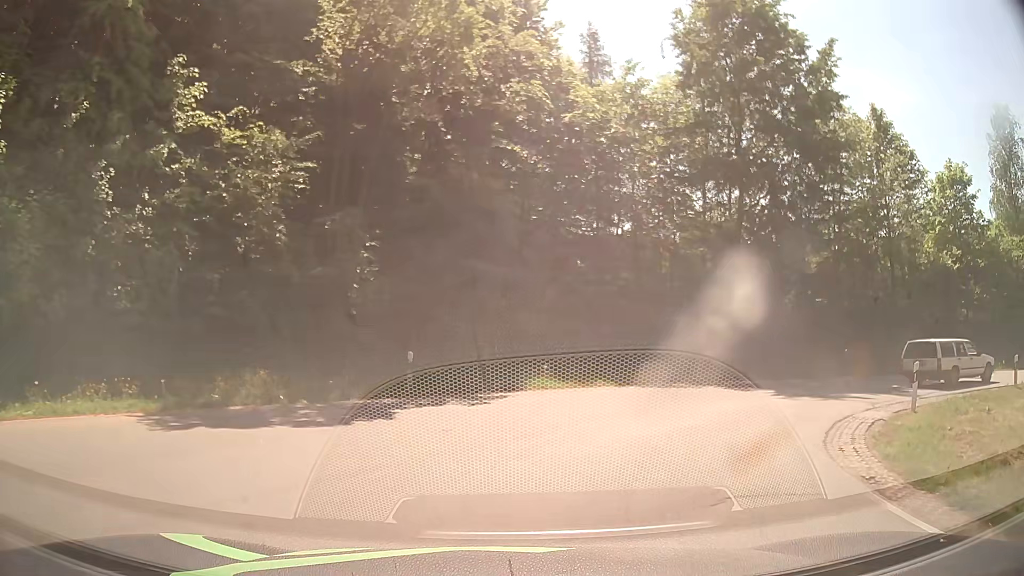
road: tertiary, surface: asphalt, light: Day
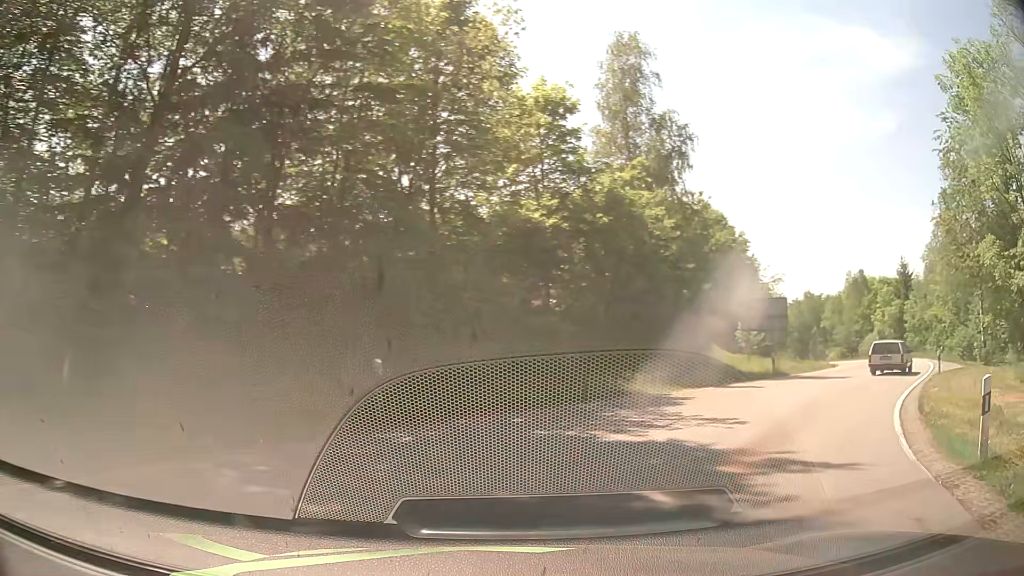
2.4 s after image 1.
(+5.8, +15.5) m; +47°
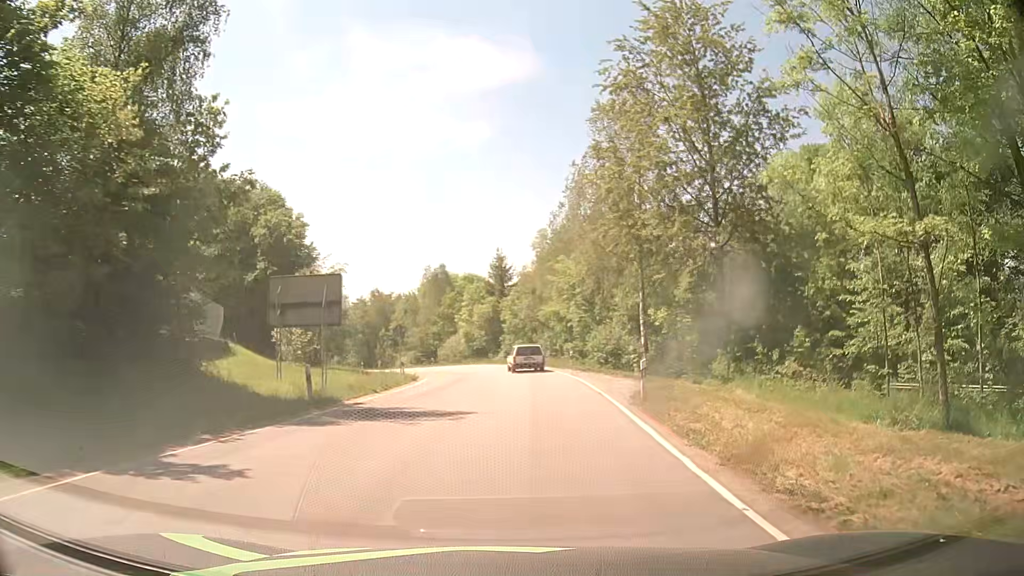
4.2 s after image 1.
(+5.2, +13.1) m; +37°
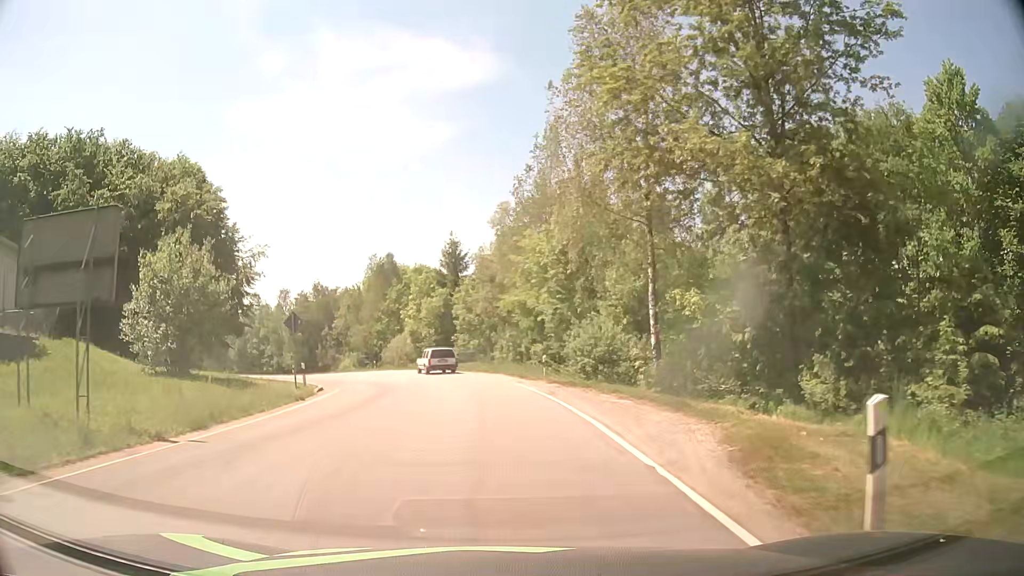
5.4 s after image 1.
(+0.7, +12.2) m; +4°
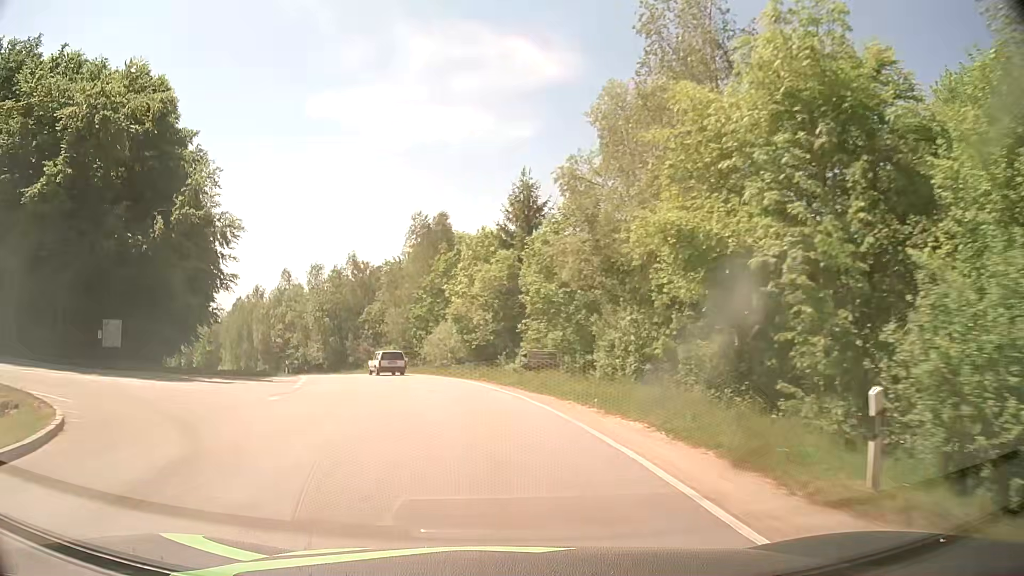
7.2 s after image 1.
(-1.0, +22.5) m; -6°
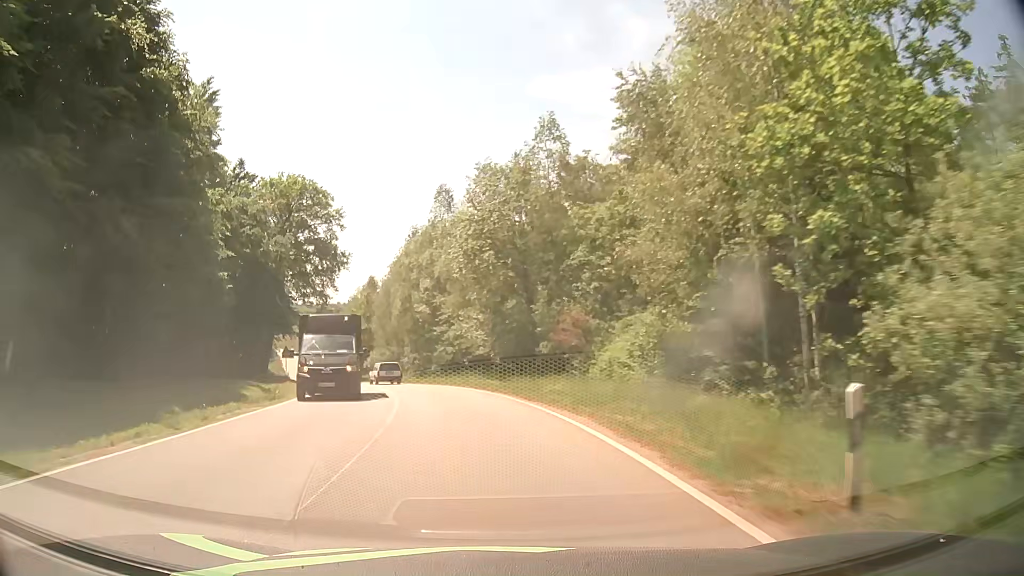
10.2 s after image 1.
(-7.4, +42.4) m; -20°
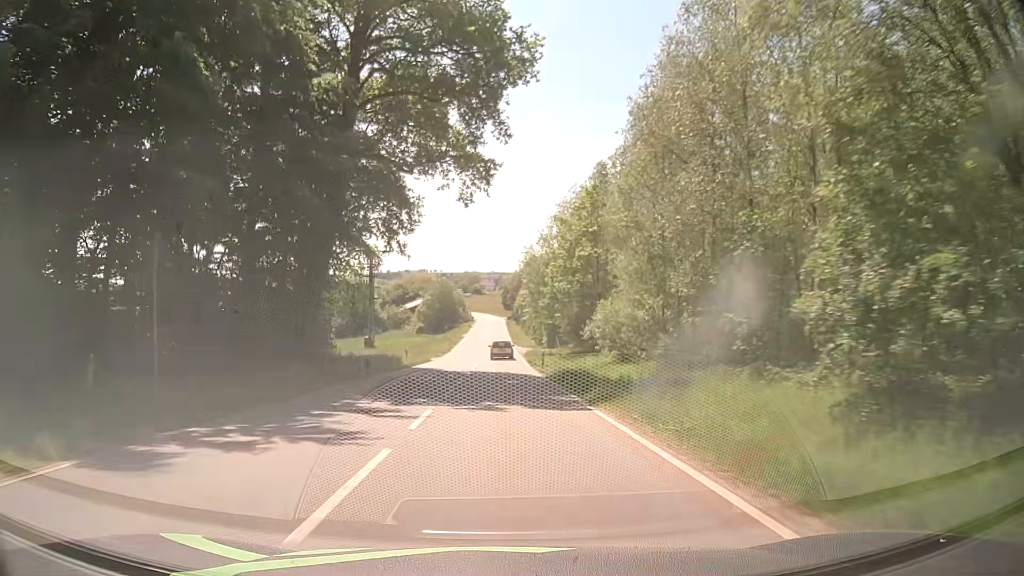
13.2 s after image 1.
(-9.9, +49.9) m; -19°
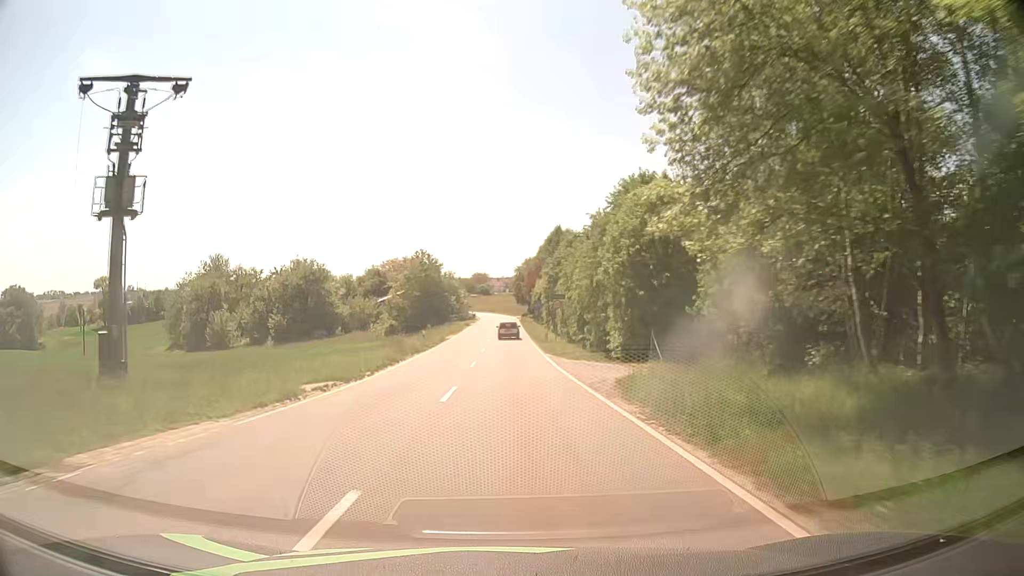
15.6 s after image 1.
(-0.7, +44.7) m; -2°
(0, +10) (0, +20) (0, +30) (0, +40) (0, +50) (0, +60) (+1, +70) (+1, +80) (+1, +90) (+1, +100) m
